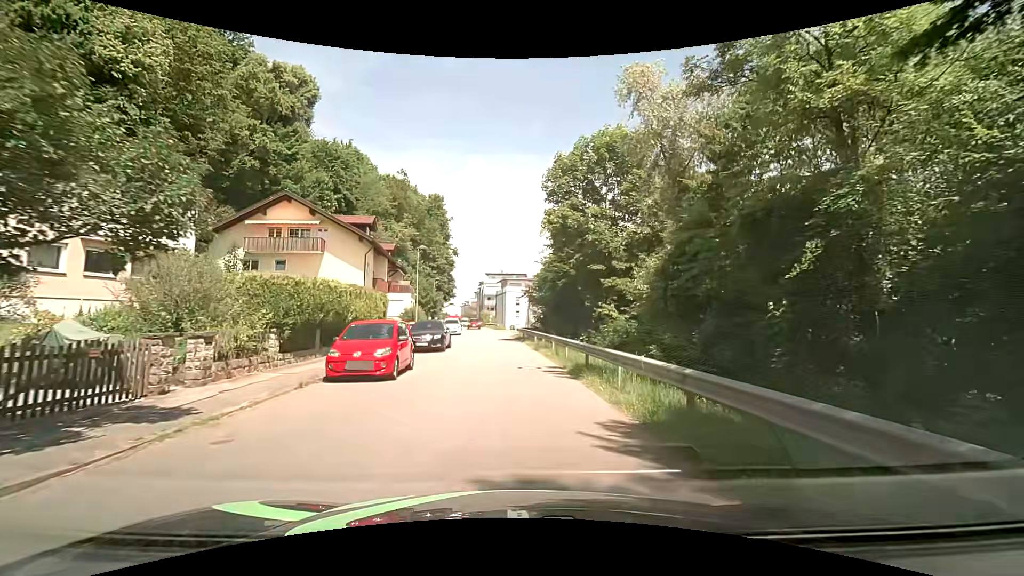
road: residential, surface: asphalt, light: Day
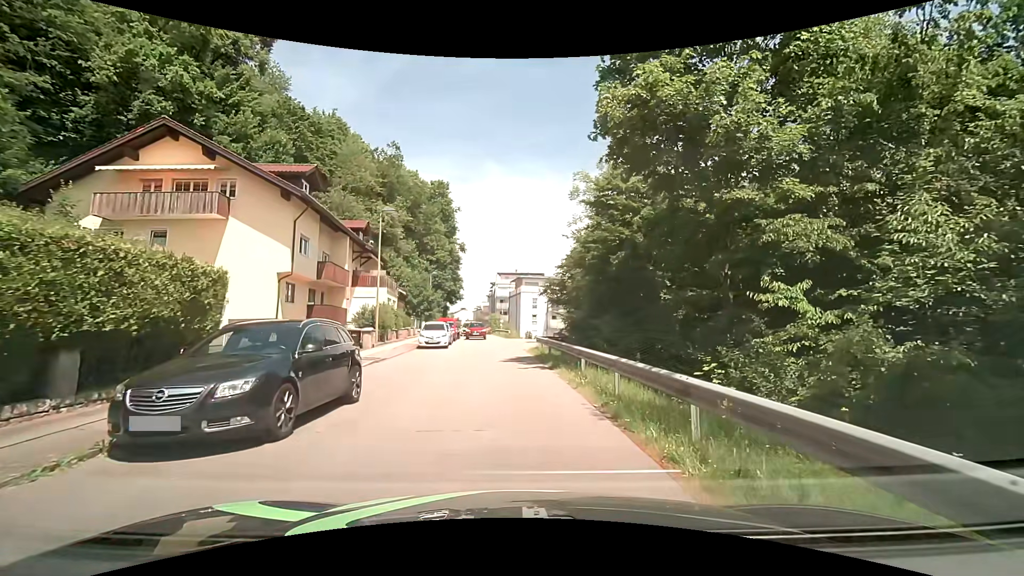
(+0.1, +16.5) m; +1°
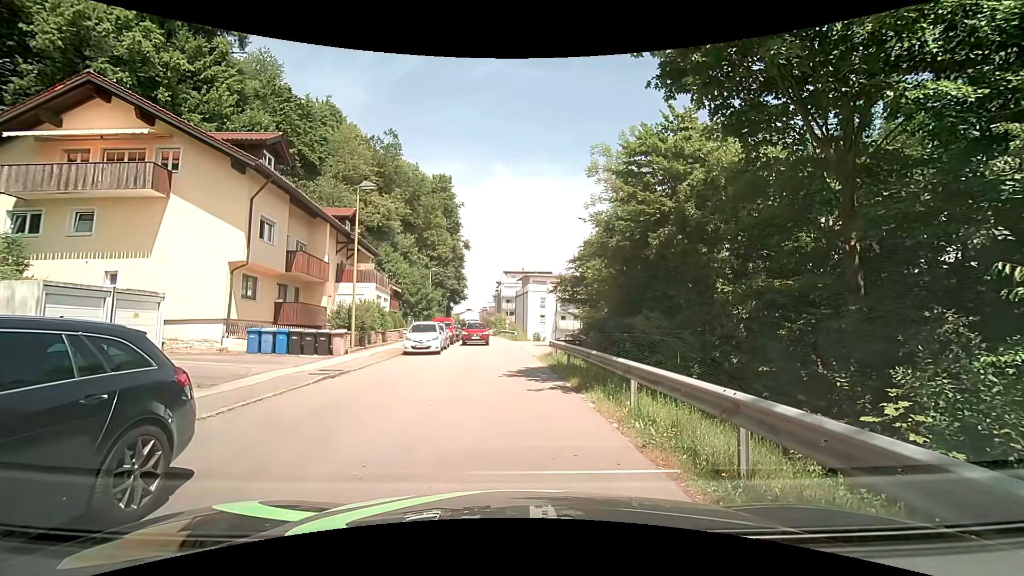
(-0.2, +4.9) m; -3°
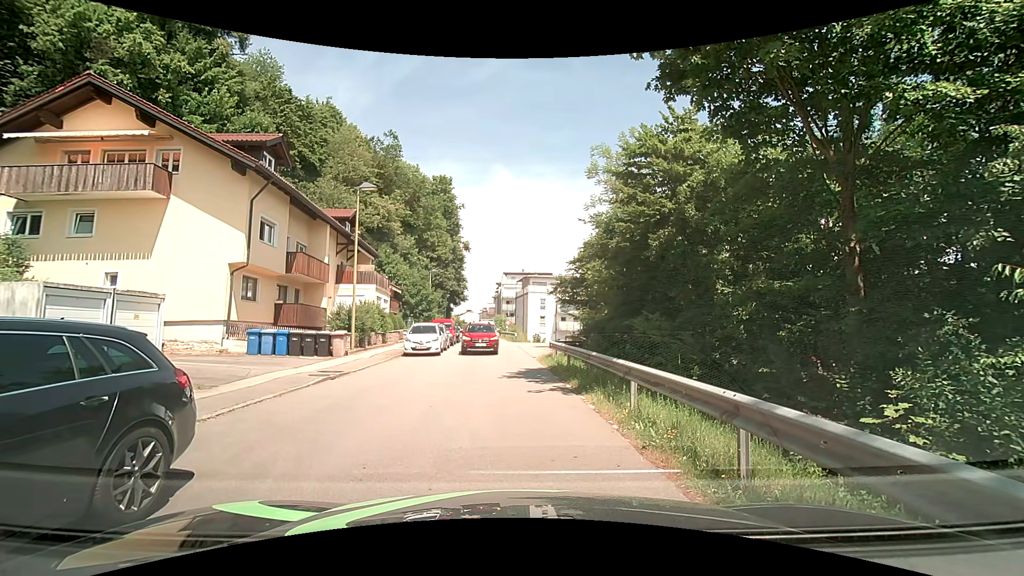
(0.0, +0.1) m; 0°
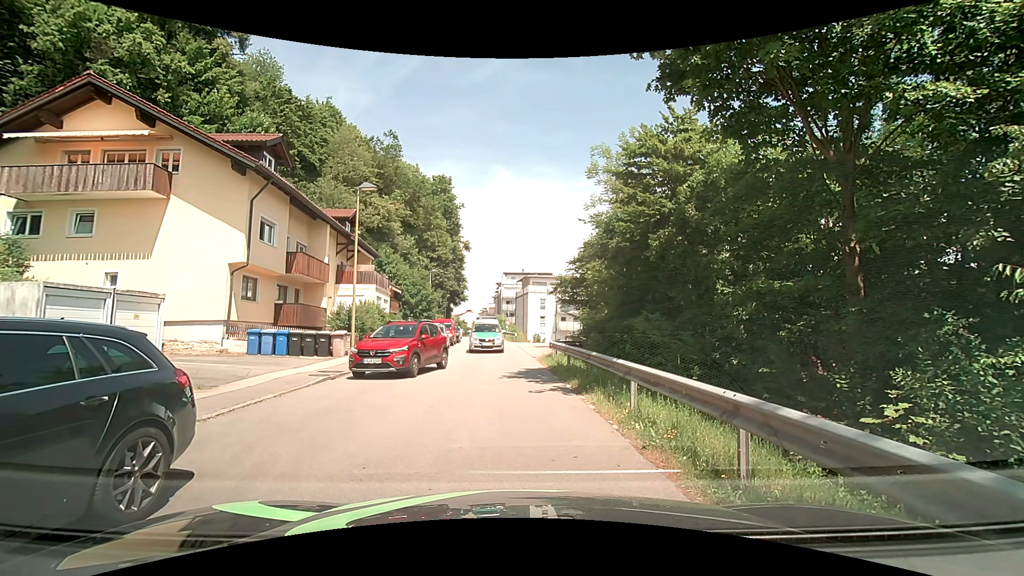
(0.0, 0.0) m; 0°
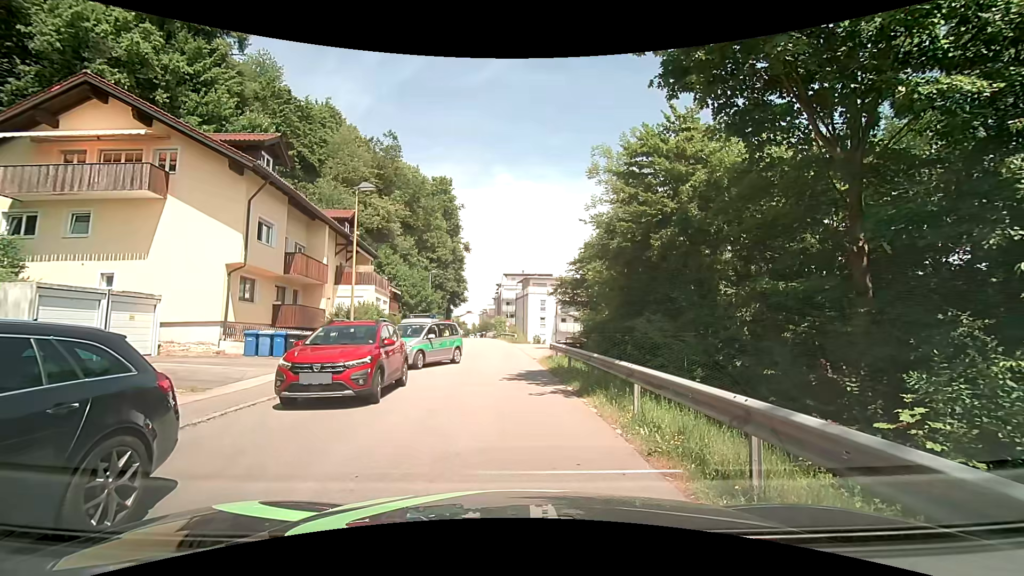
(0.0, +0.2) m; 0°
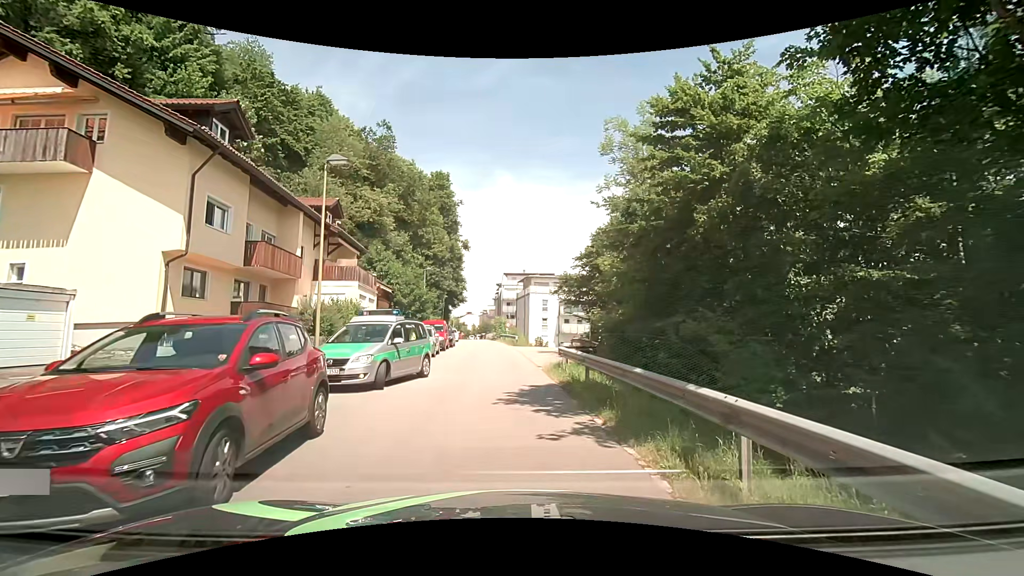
(0.0, +4.3) m; +2°
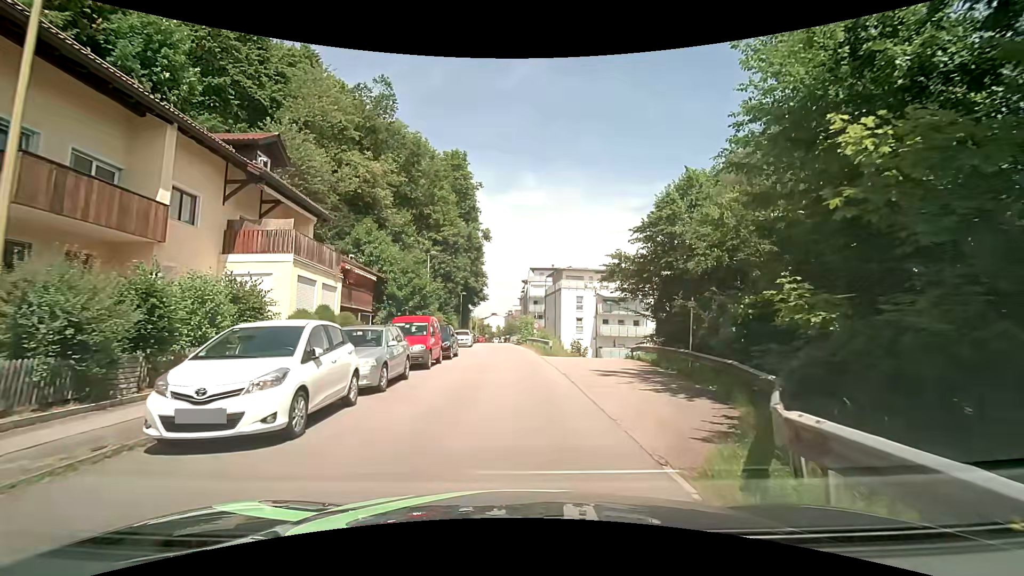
(-0.6, +13.3) m; -4°
(0, +10) (0, +20) (-1, +30) (-2, +40) (-2, +50) (-3, +60) (-4, +70) (-4, +80) (-5, +90) (-6, +100) m
